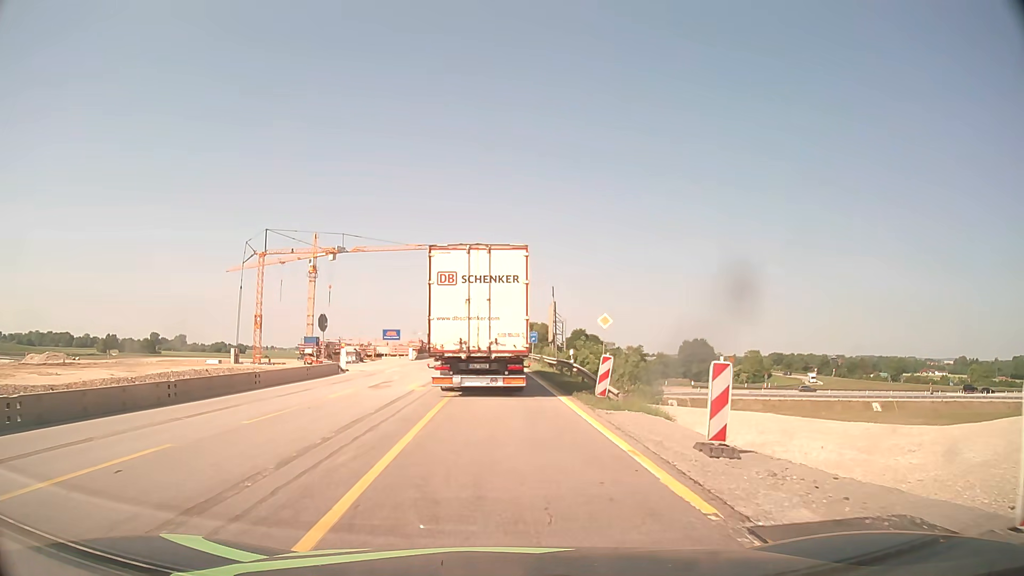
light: Day
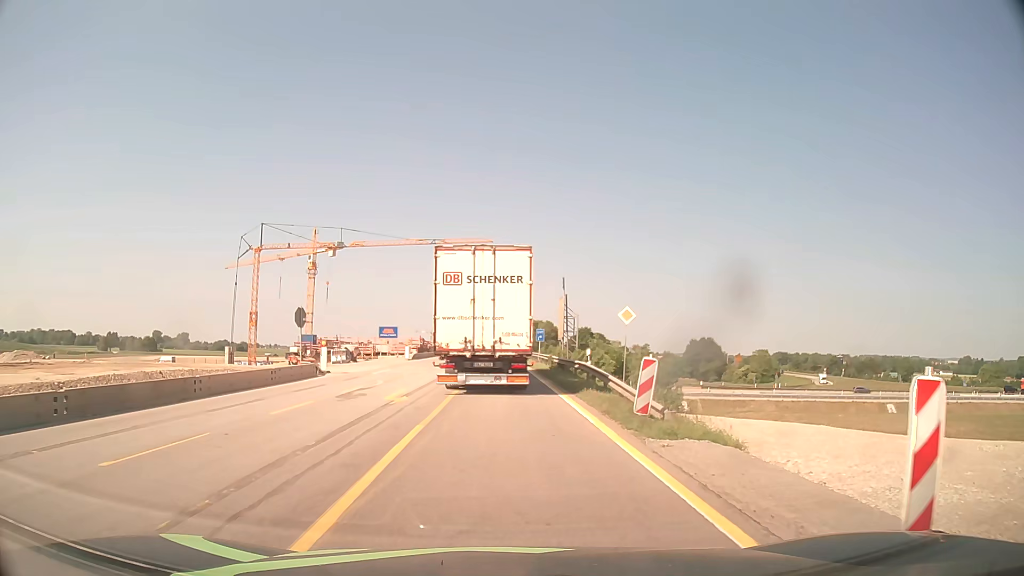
(0.0, +4.7) m; 0°
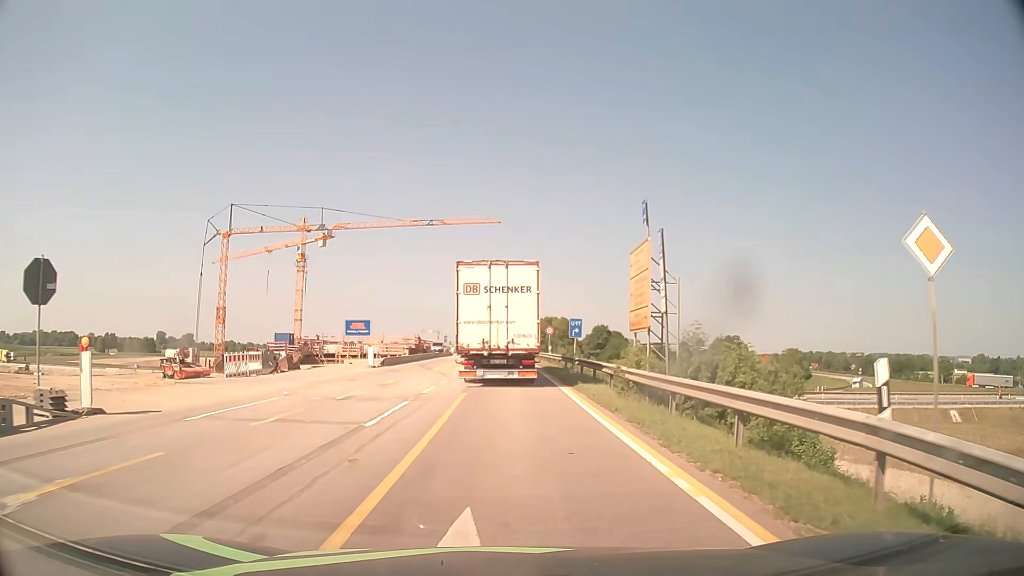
(-0.1, +19.7) m; -1°
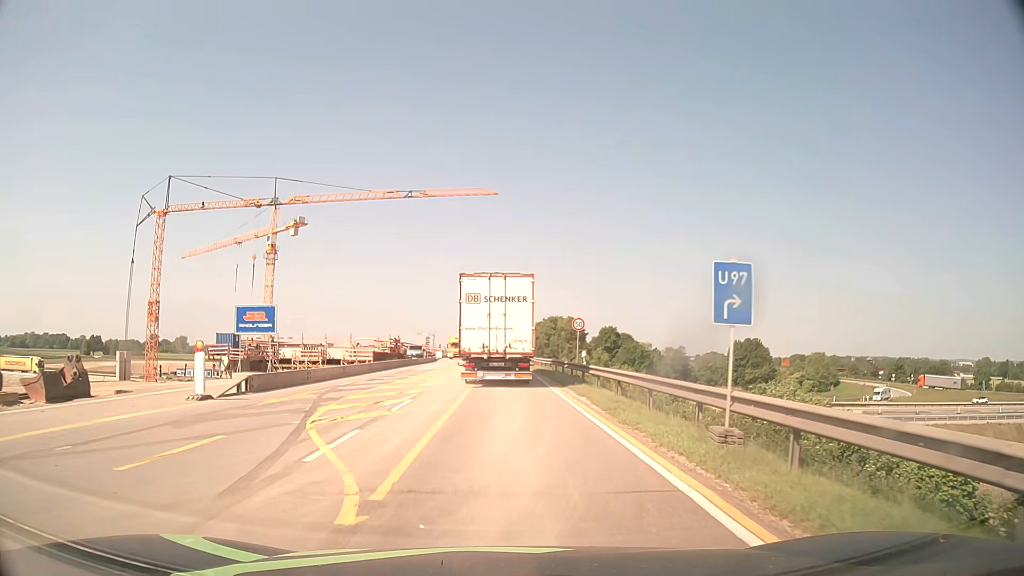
(+0.1, +22.4) m; 0°
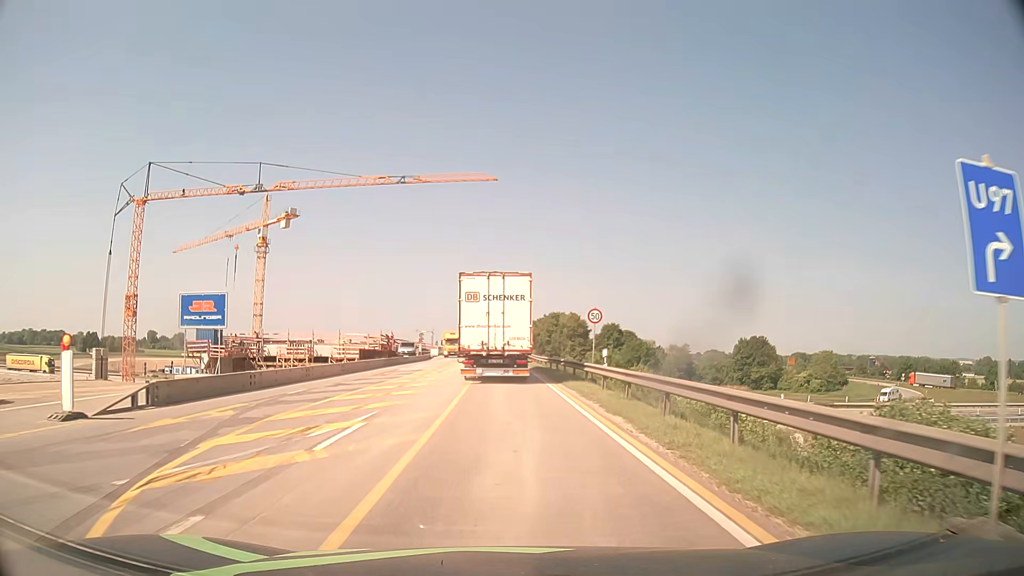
(0.0, +5.9) m; 0°
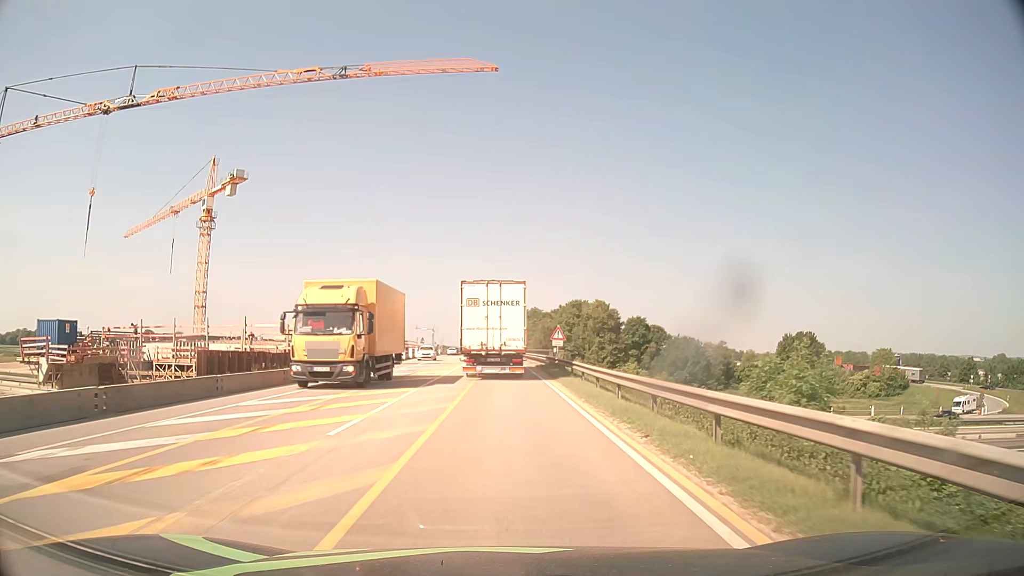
(-0.1, +32.4) m; 0°
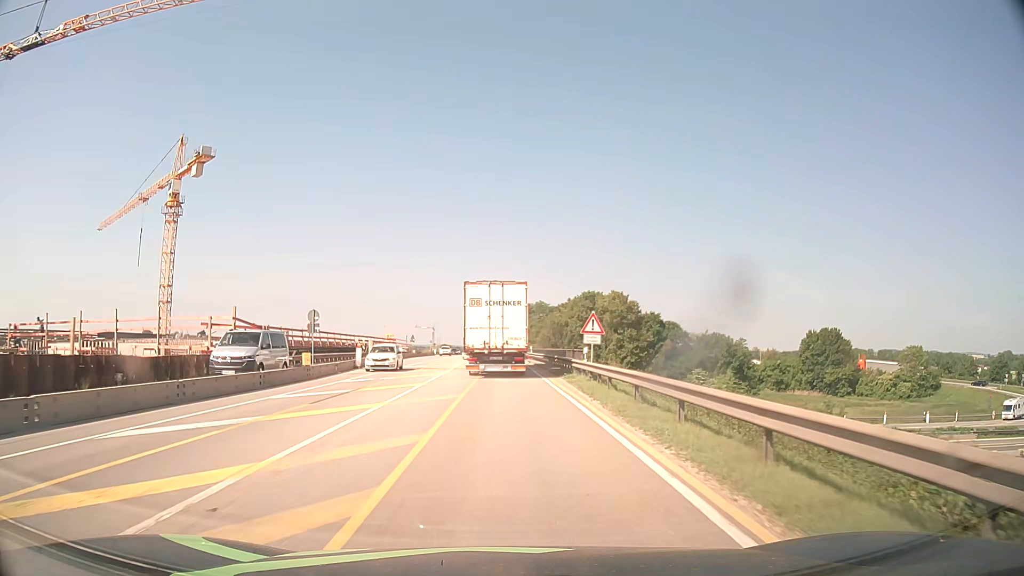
(0.0, +14.1) m; 0°
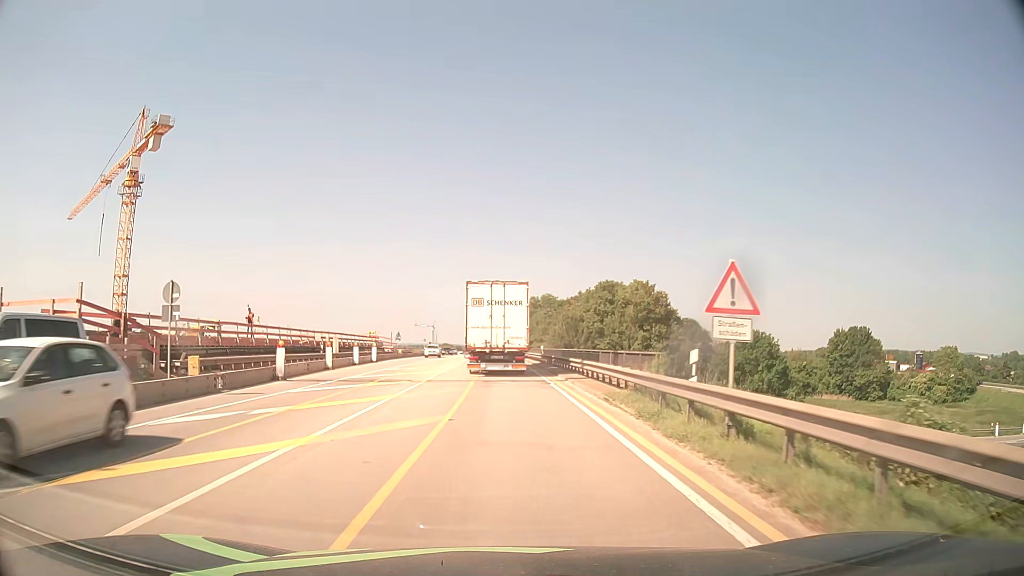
(0.0, +14.6) m; 0°
(0, +10) (0, +20) (0, +30) (0, +40) (0, +50) (-1, +60) (-1, +70) (-1, +80) (-2, +90) (-2, +100) m
